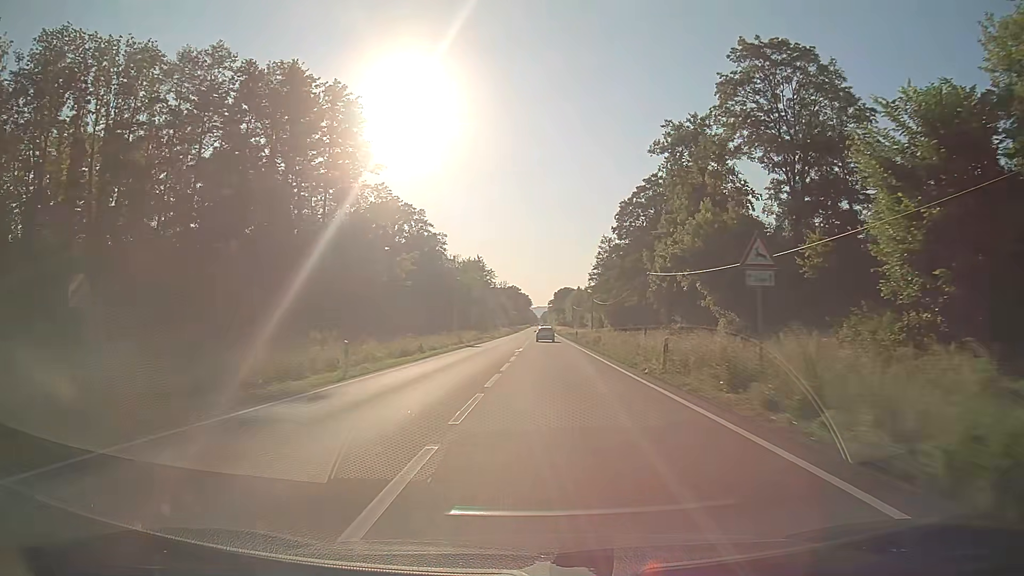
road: primary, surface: asphalt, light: Day
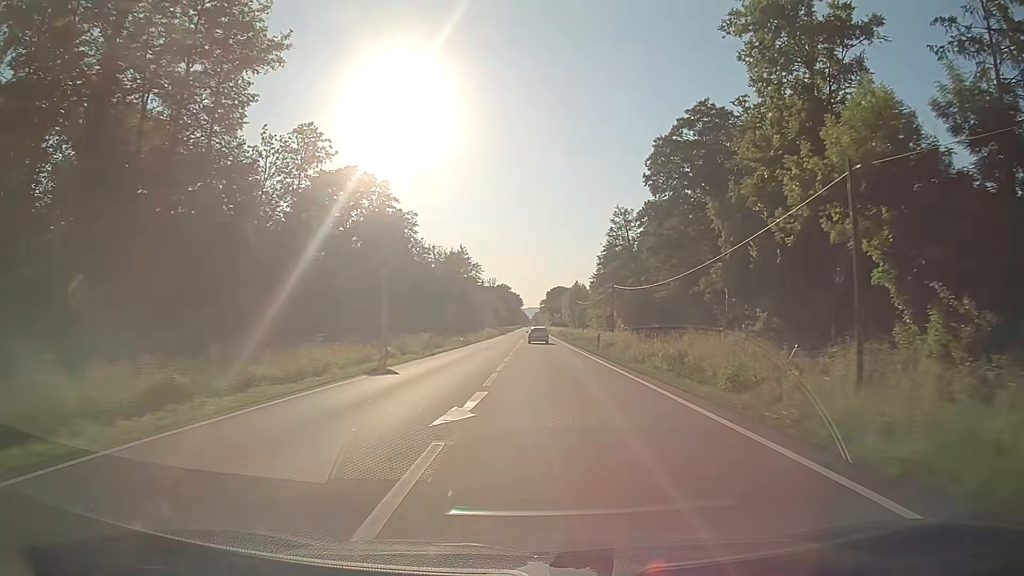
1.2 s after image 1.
(+0.1, +29.6) m; +1°
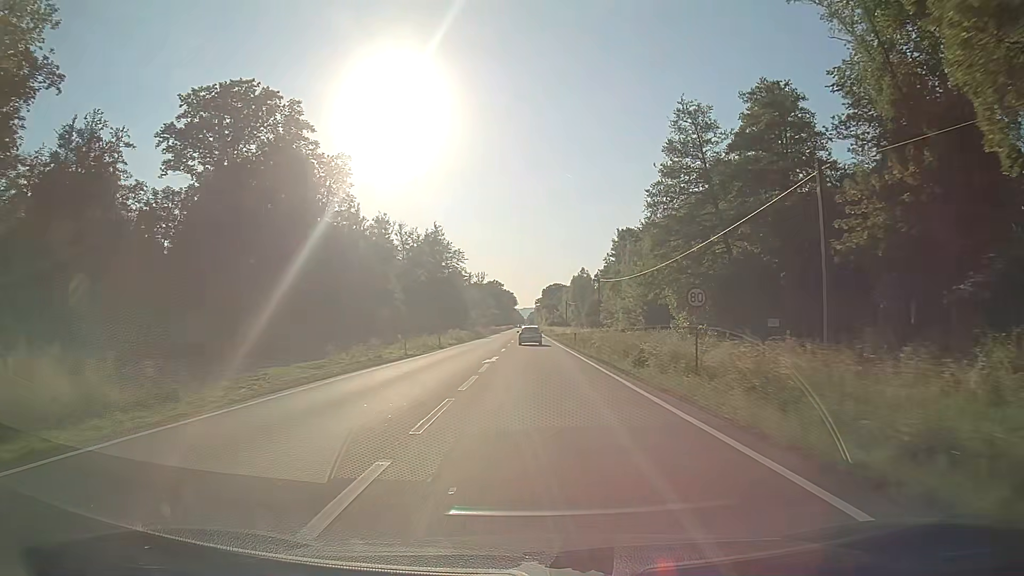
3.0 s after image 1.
(+0.3, +43.0) m; 0°
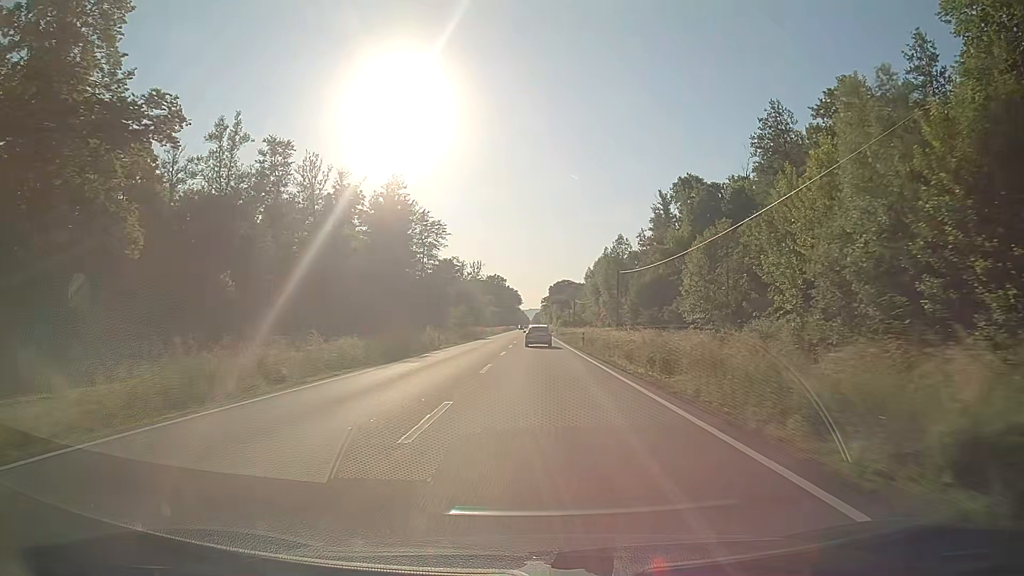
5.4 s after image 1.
(-0.3, +54.6) m; 0°
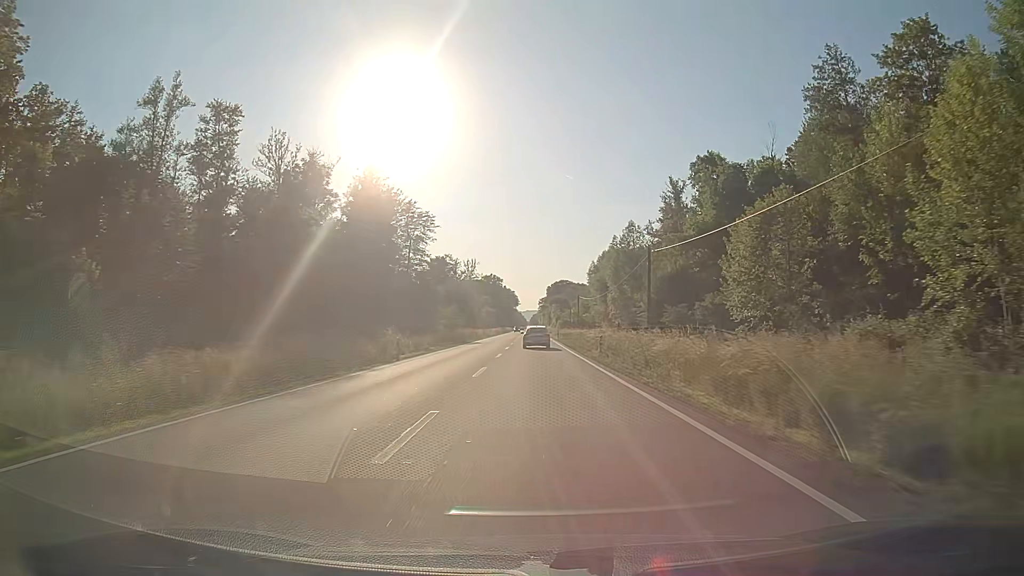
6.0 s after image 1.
(0.0, +13.1) m; 0°
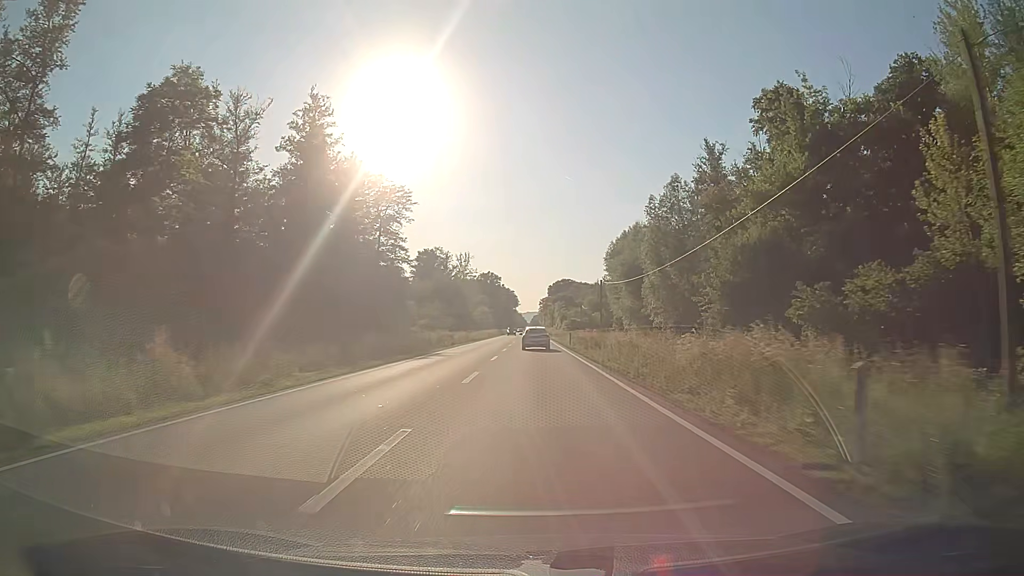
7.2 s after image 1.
(0.0, +25.8) m; 0°
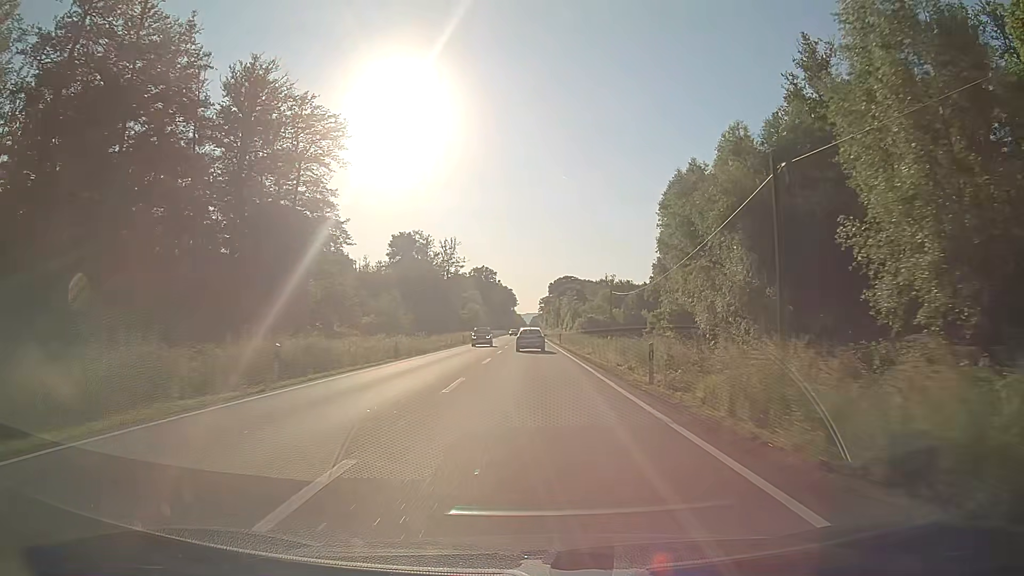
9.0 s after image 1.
(-0.1, +38.2) m; 0°
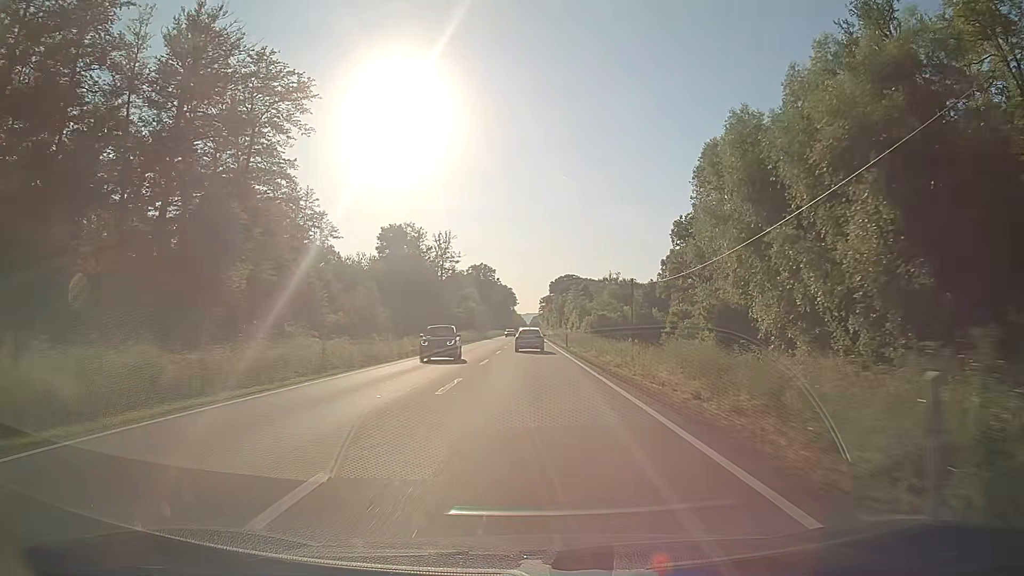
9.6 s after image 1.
(0.0, +12.7) m; 0°
(0, +10) (0, +20) (0, +30) (0, +40) (0, +50) (0, +60) (0, +70) (-1, +80) (-1, +90) (-1, +100) m
